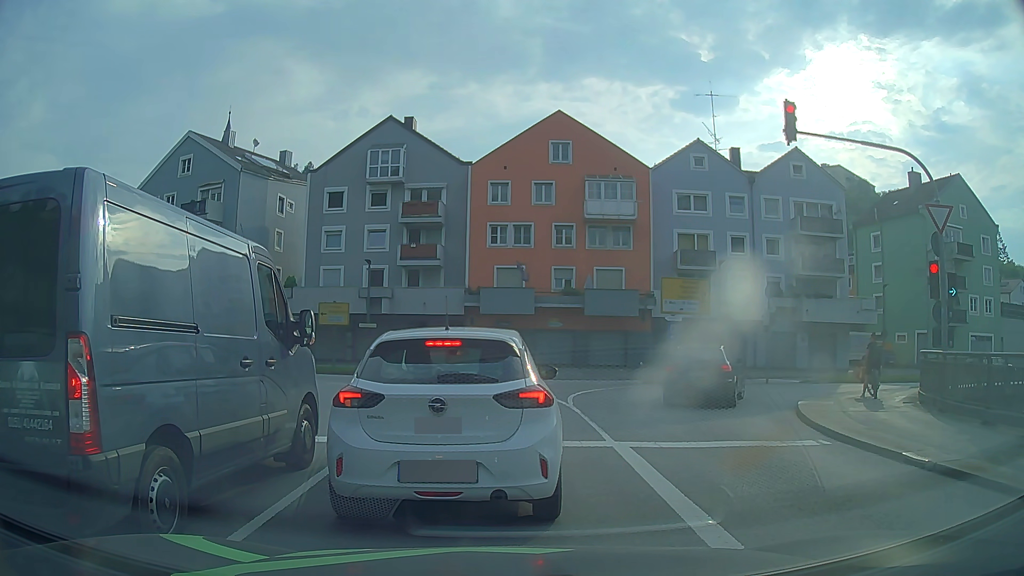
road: primary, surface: asphalt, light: Day
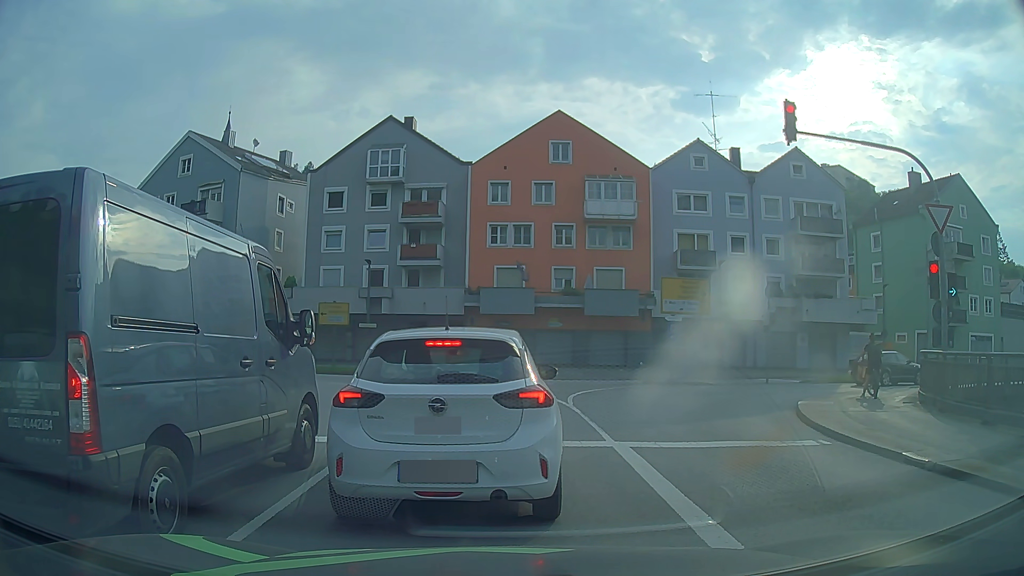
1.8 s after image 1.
(0.0, 0.0) m; 0°
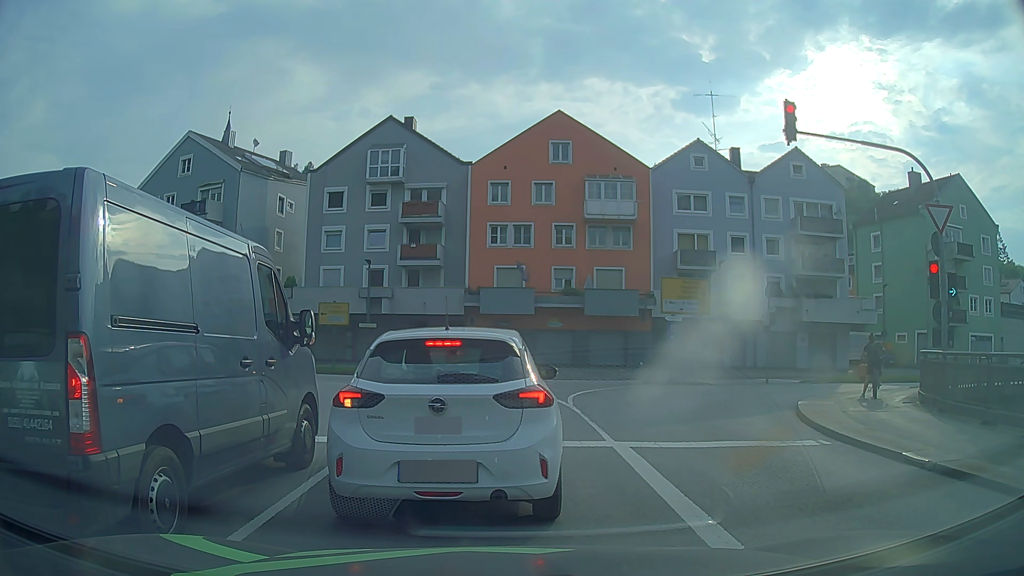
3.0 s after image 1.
(0.0, 0.0) m; 0°
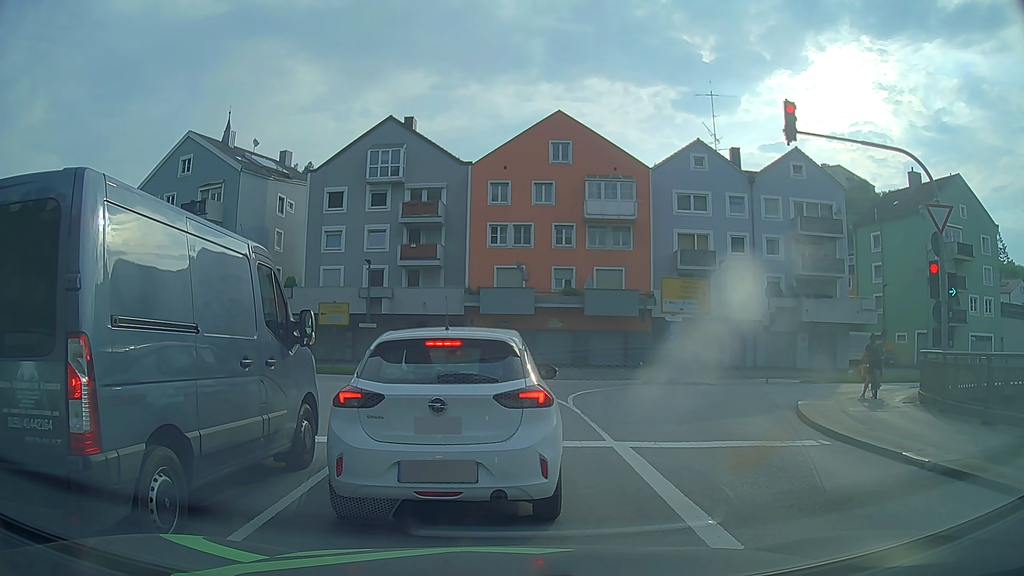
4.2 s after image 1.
(0.0, 0.0) m; 0°
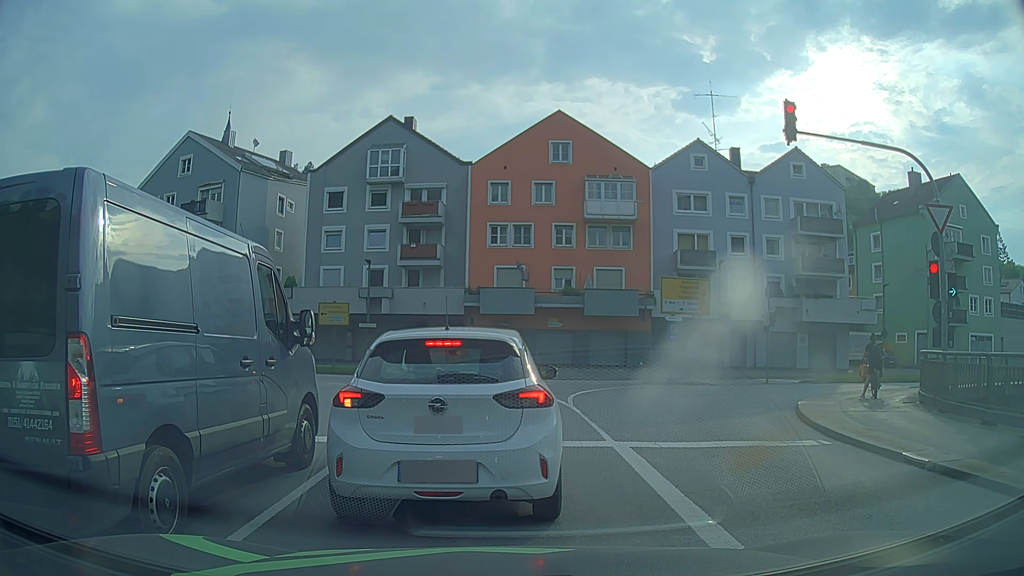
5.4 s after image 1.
(0.0, 0.0) m; 0°
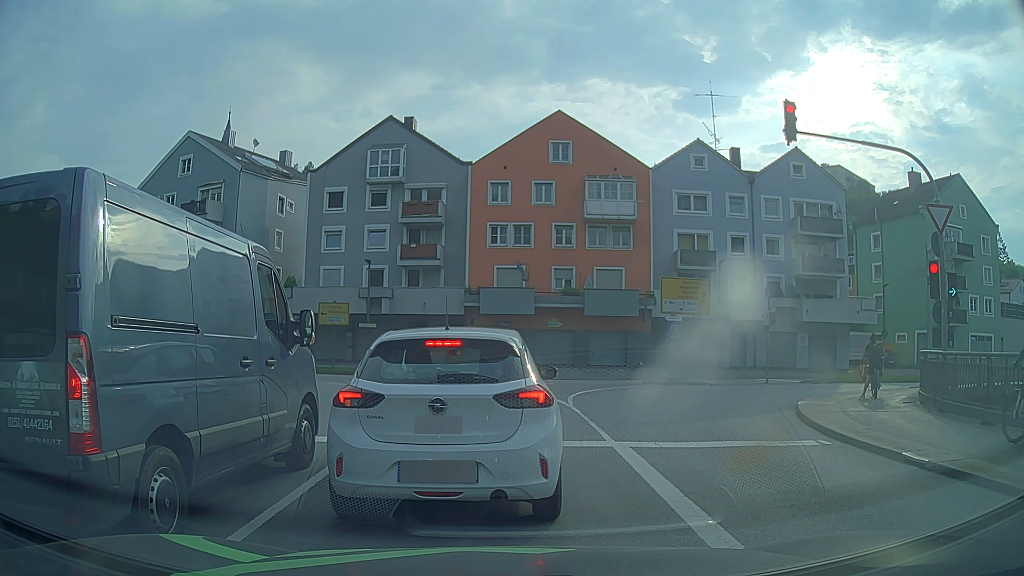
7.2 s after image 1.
(0.0, 0.0) m; 0°
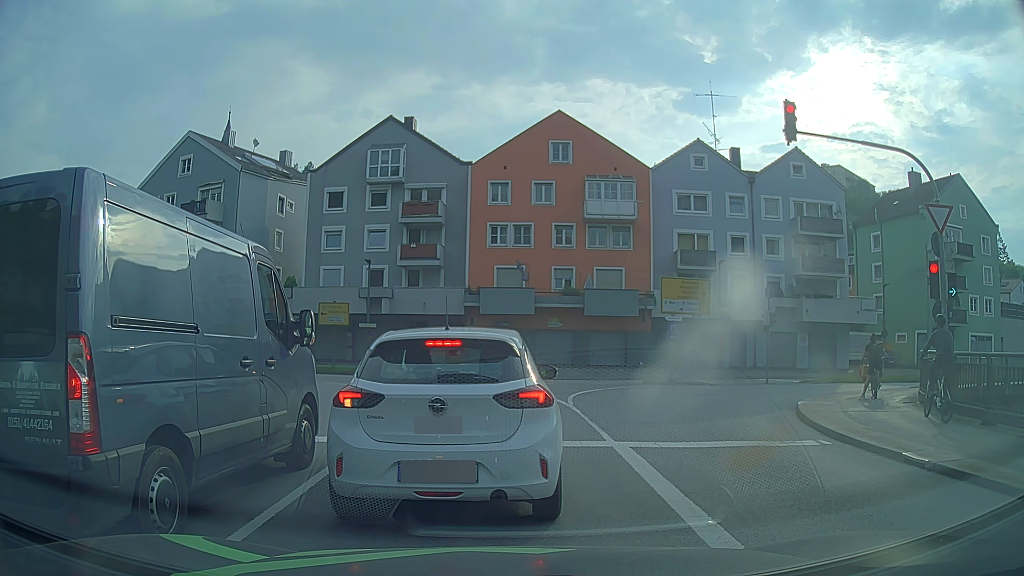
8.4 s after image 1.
(0.0, 0.0) m; 0°
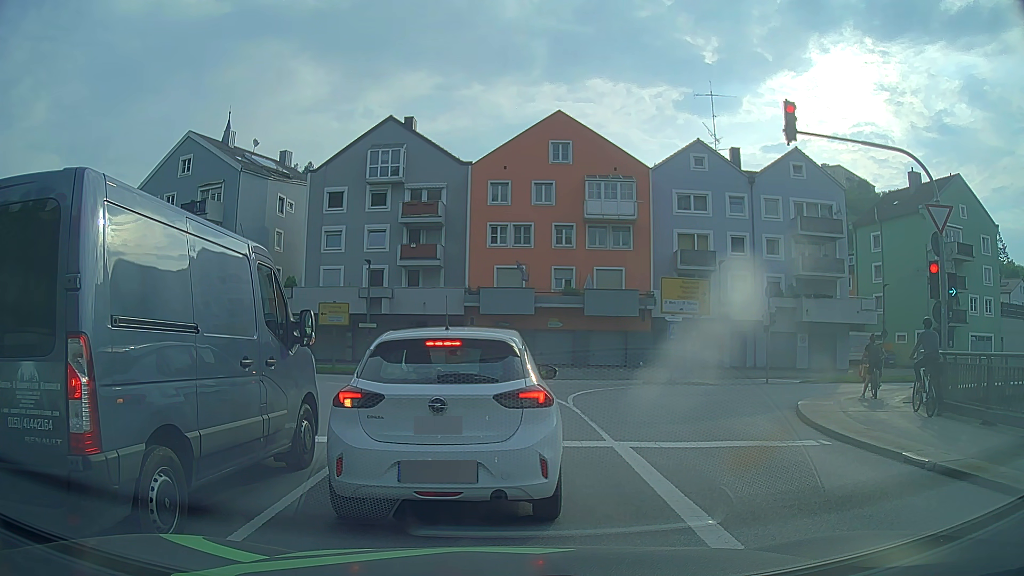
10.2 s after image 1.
(0.0, 0.0) m; 0°
